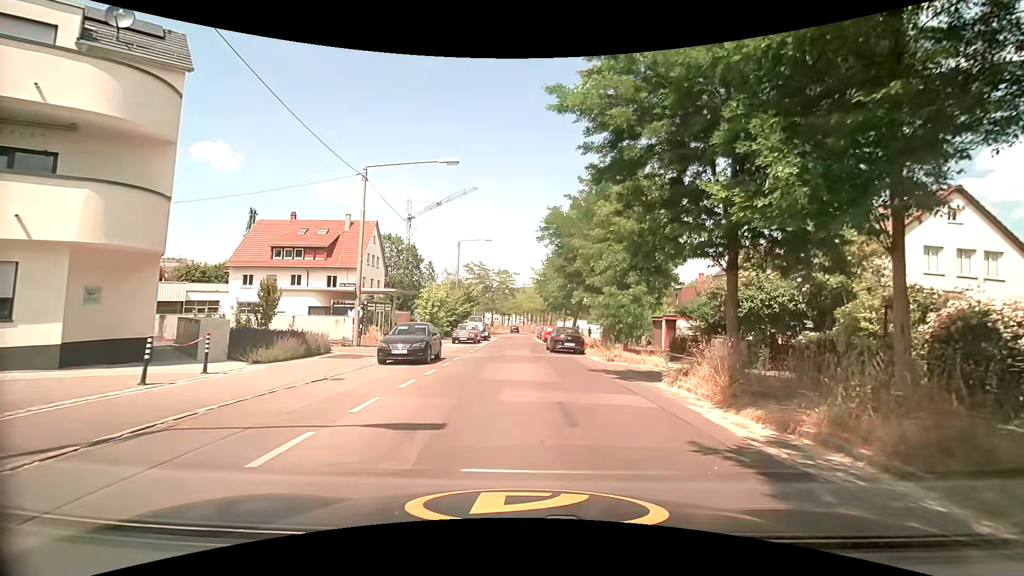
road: residential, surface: asphalt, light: Day
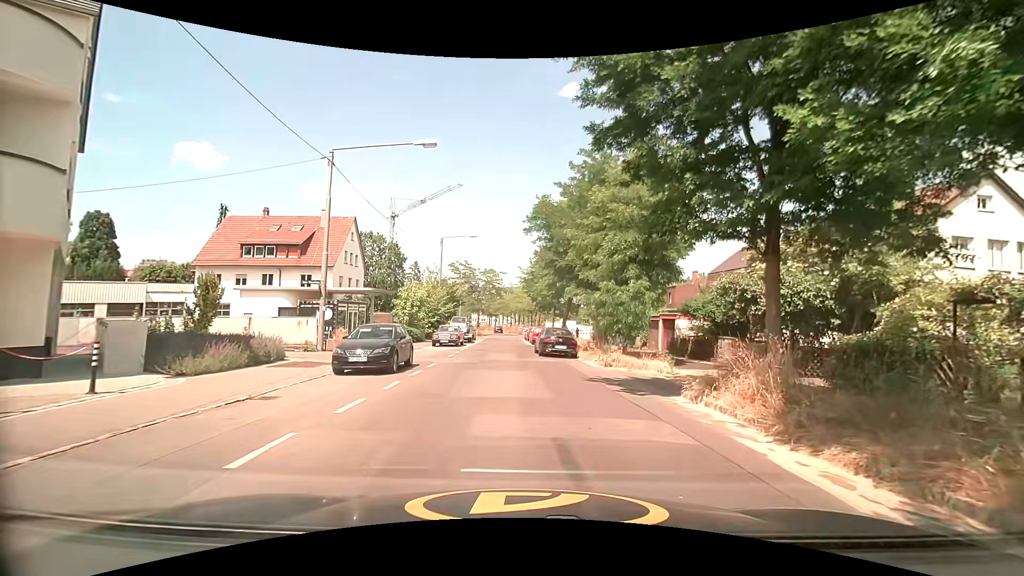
(0.0, +2.8) m; +1°
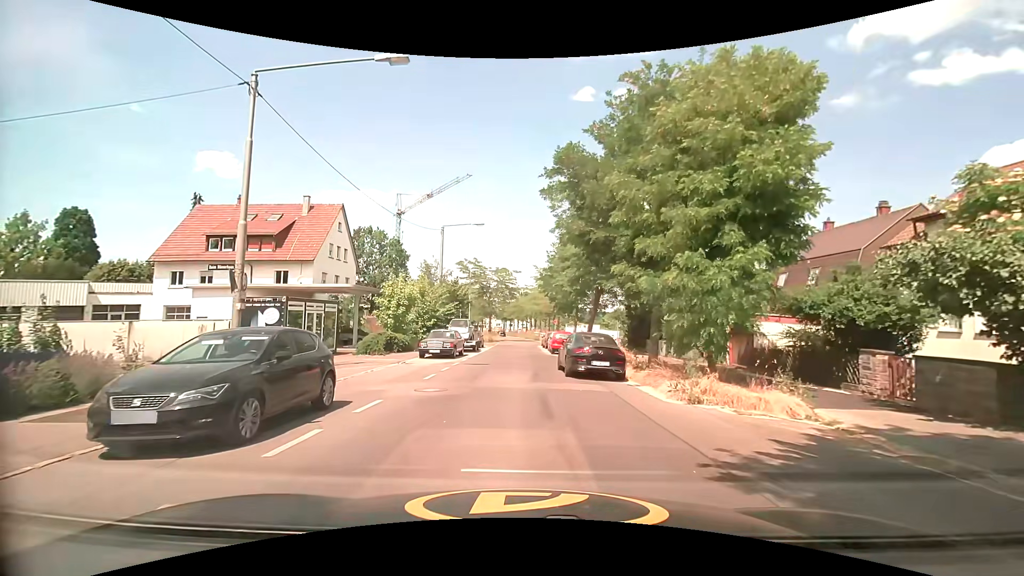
(-0.1, +8.4) m; -2°
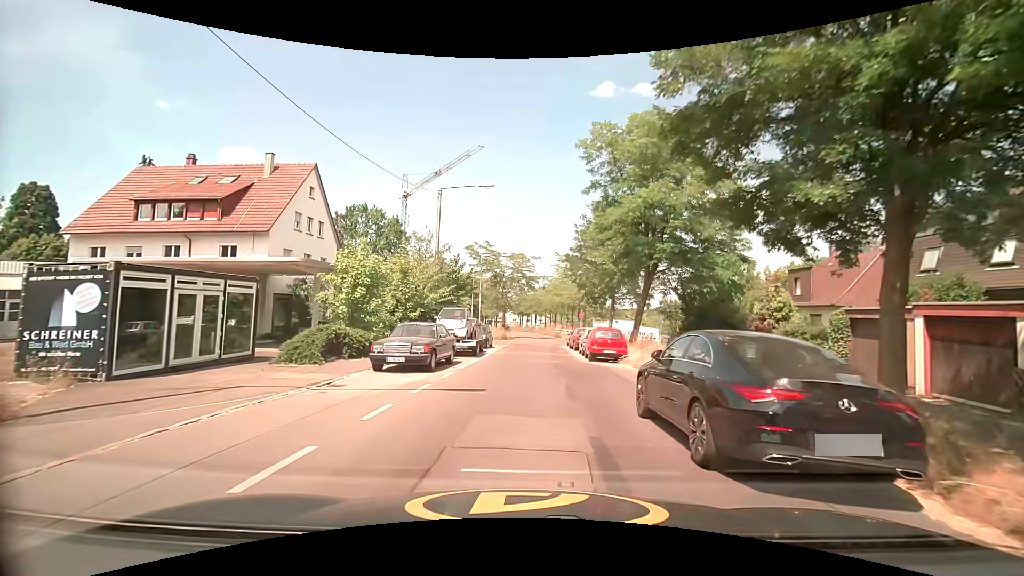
(-0.4, +10.6) m; -2°
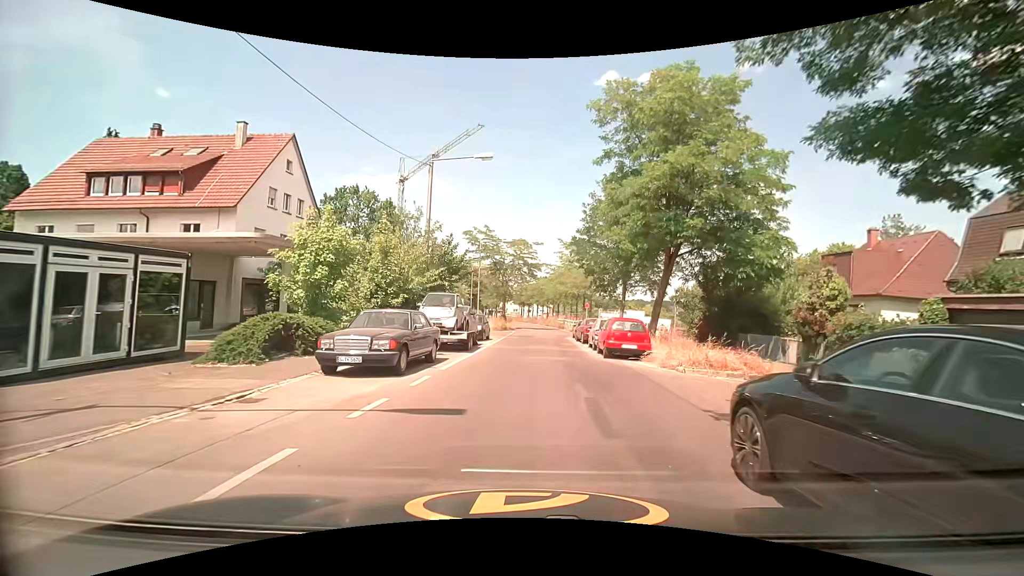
(0.0, +3.8) m; 0°
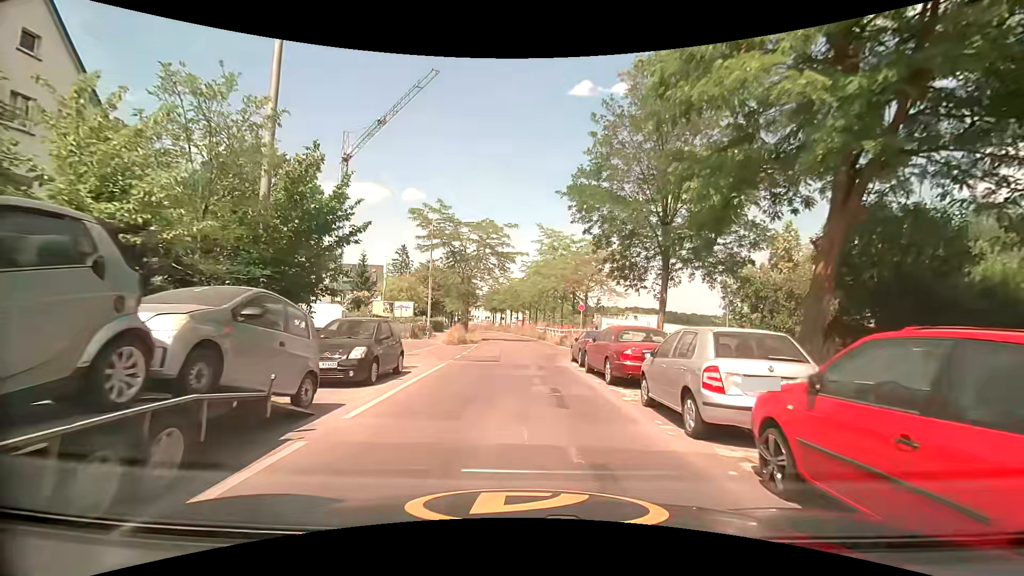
(+0.3, +15.8) m; +3°
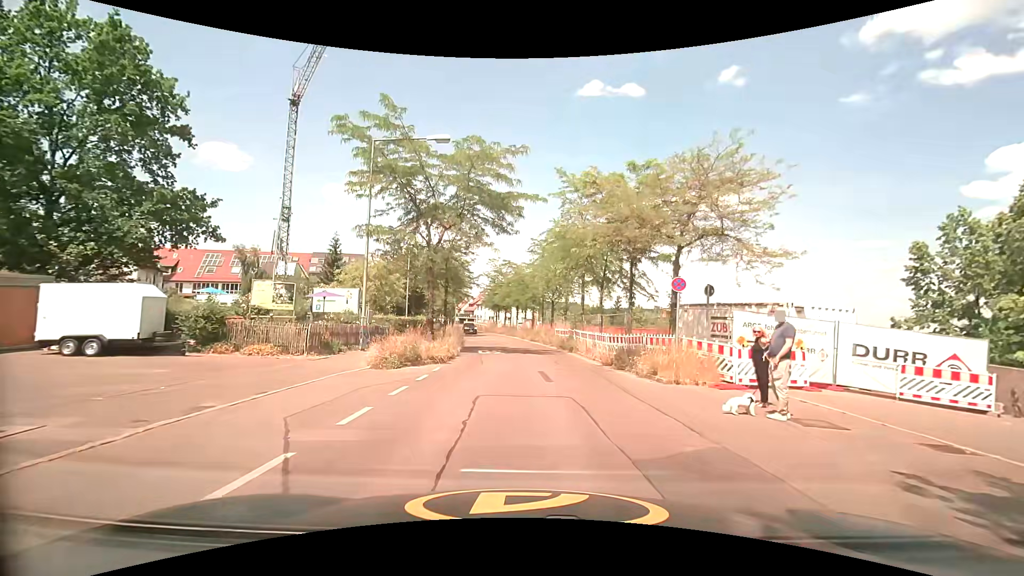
(-0.3, +19.4) m; -1°
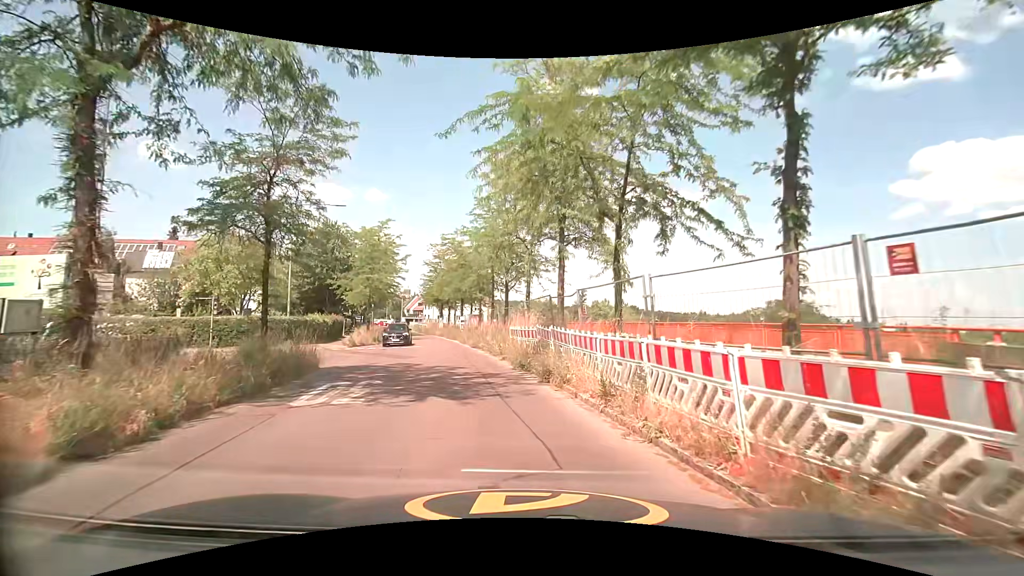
(+0.9, +16.9) m; +4°
(0, +10) (-2, +20) (-4, +30) (-6, +39) (-9, +49) (-12, +59) (-14, +68) (-17, +78) (-20, +87) (-22, +97) m
